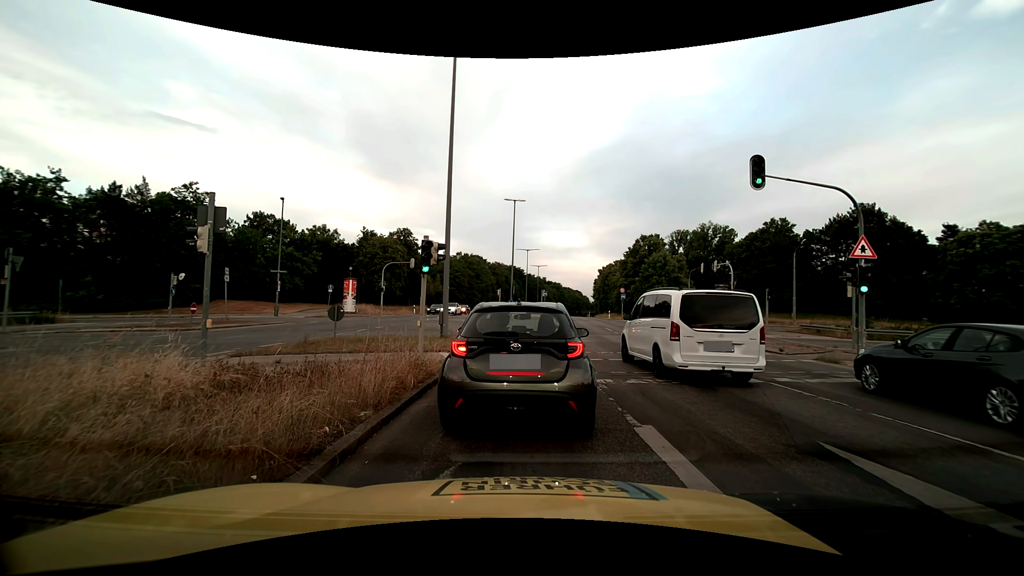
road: trunk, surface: asphalt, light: Day
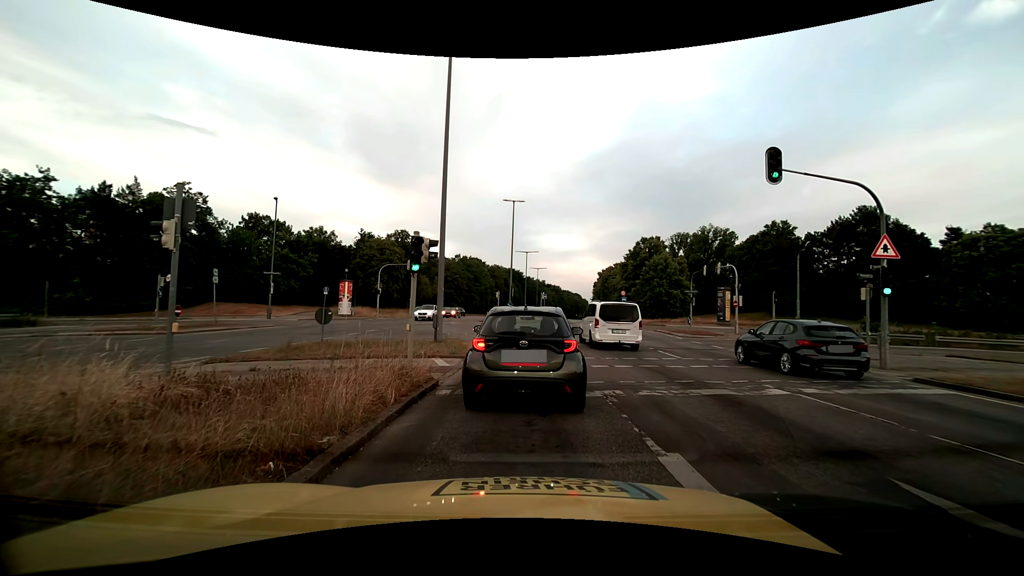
(0.0, +1.1) m; 0°
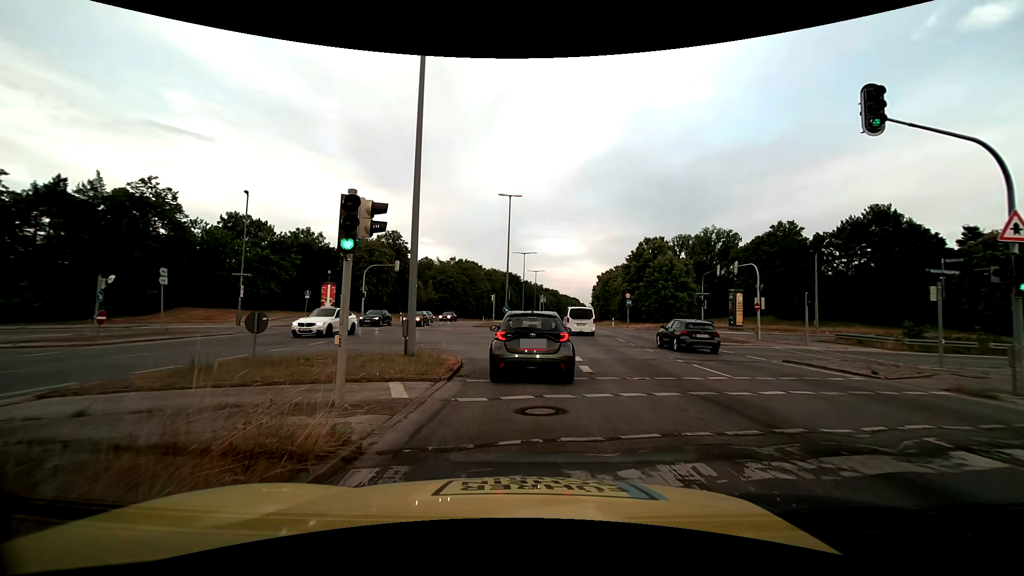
(+0.1, +4.4) m; +1°
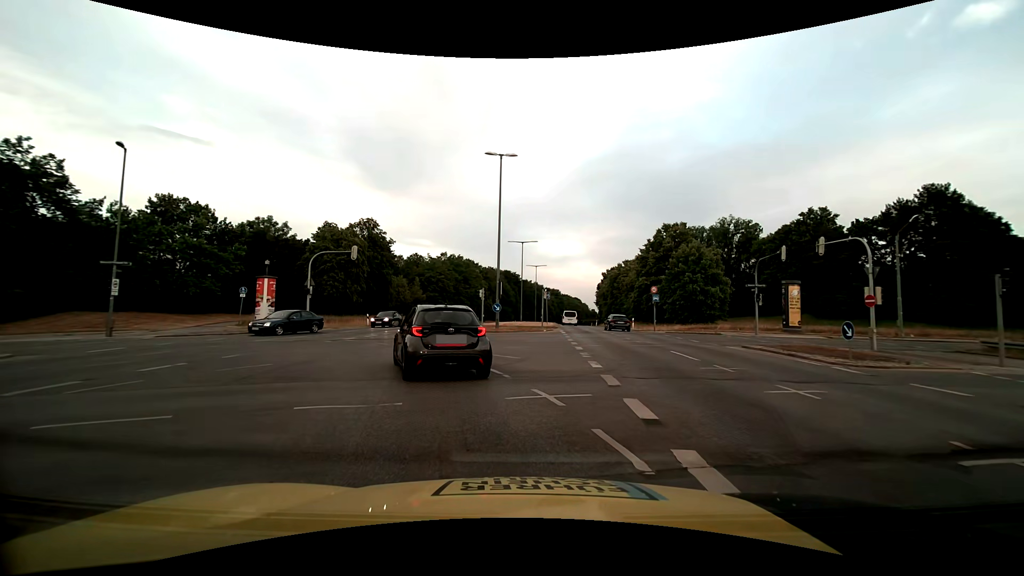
(+0.2, +12.1) m; +1°
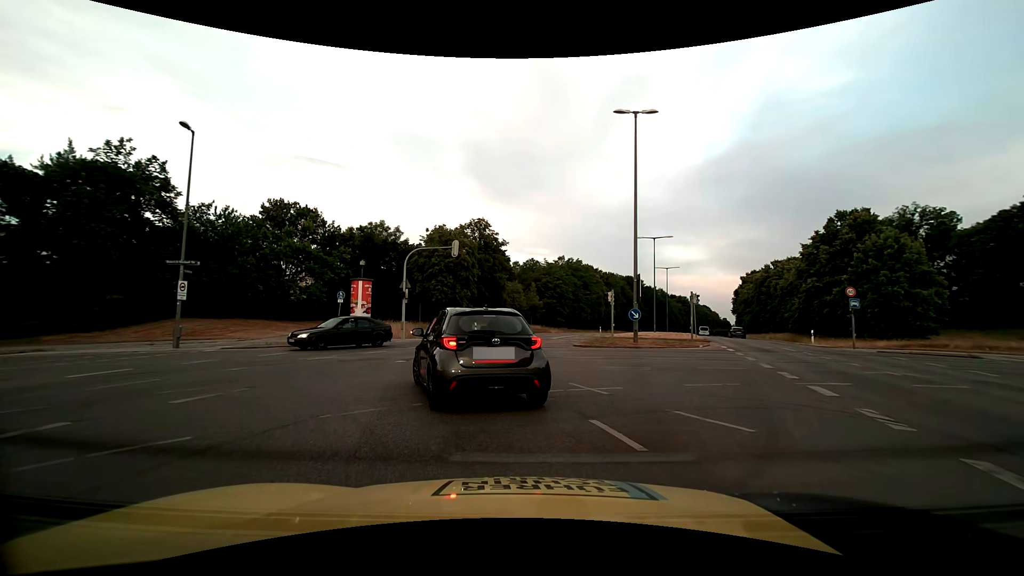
(-1.0, +7.8) m; -15°
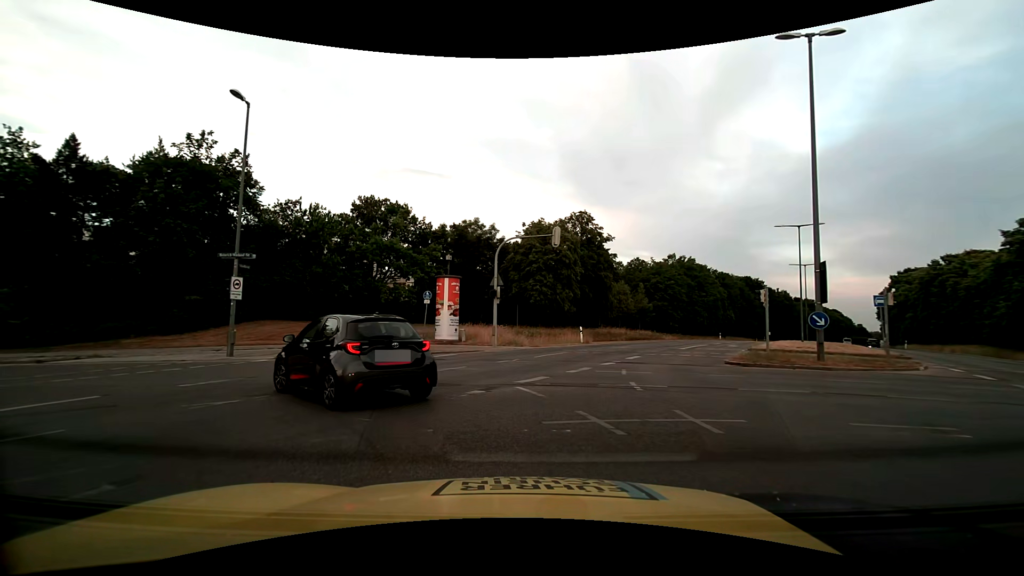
(-0.5, +6.1) m; -11°
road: secondary
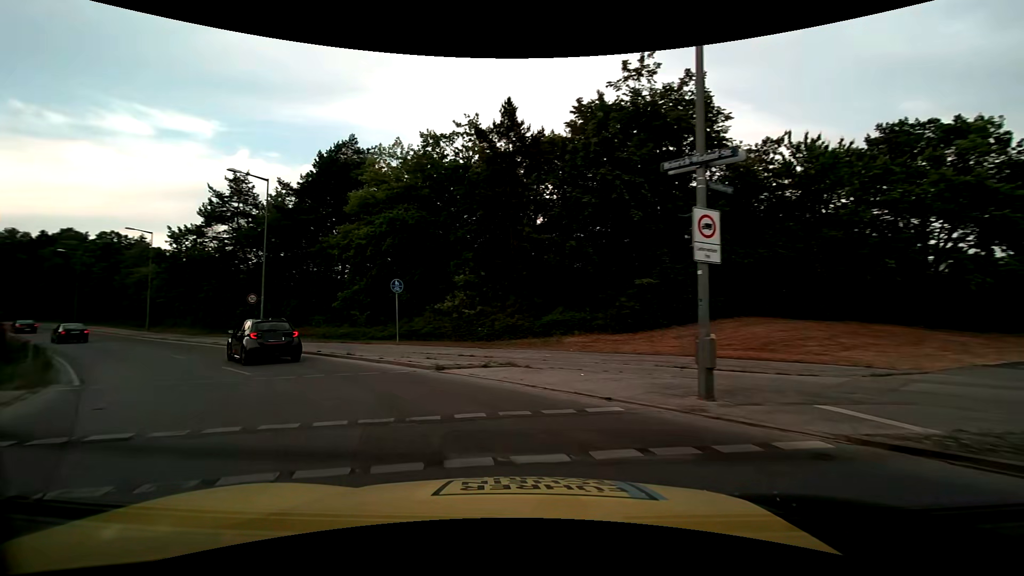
(-5.6, +13.1) m; -47°
(-3, +10) (-8, +18) (-16, +25) (-23, +31) (-31, +37) (-39, +44) (-47, +50) (-55, +56) (-63, +61) (-72, +66) m
